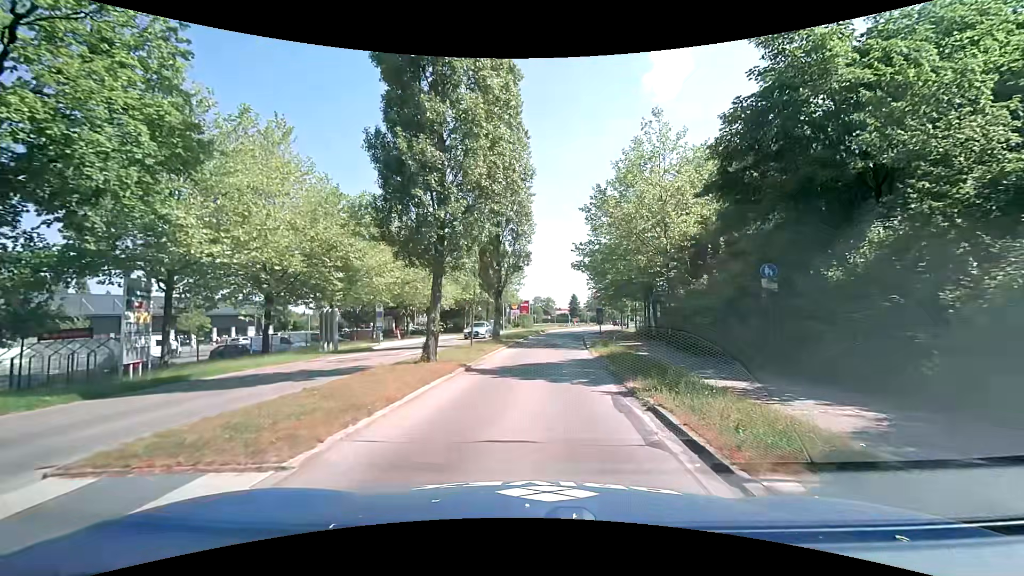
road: tertiary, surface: asphalt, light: Day
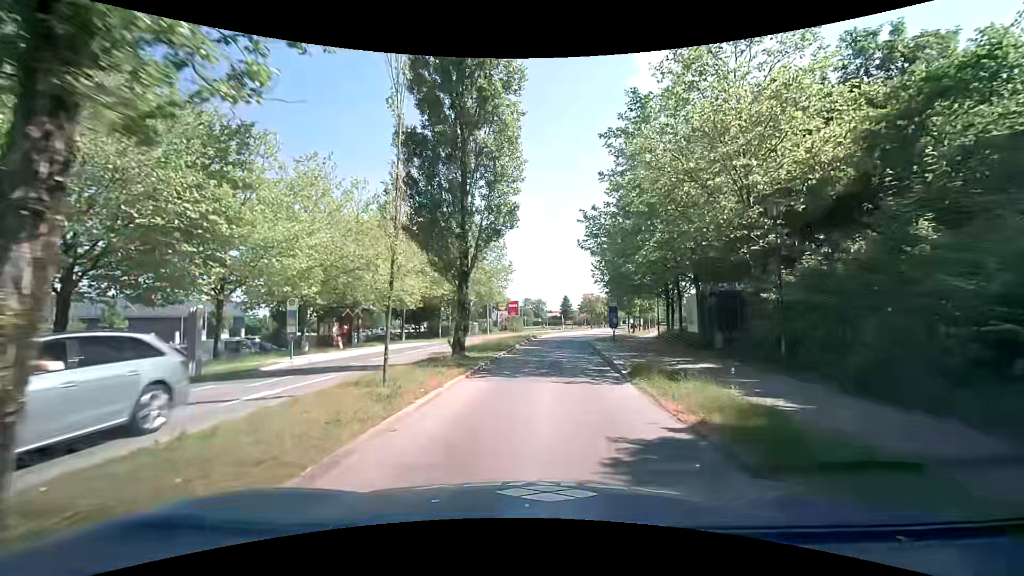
(+0.1, +12.1) m; 0°
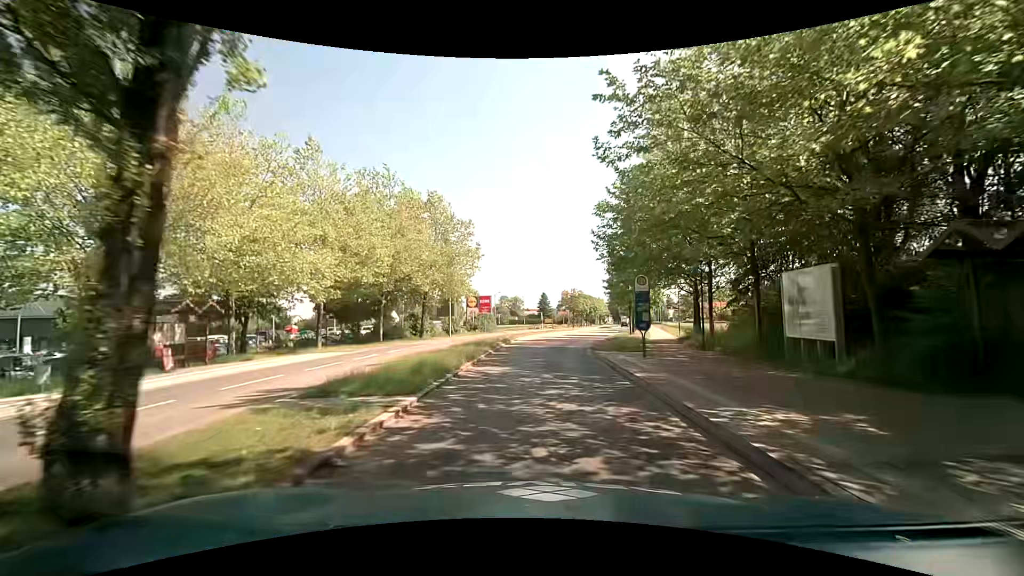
(+0.5, +14.2) m; +3°
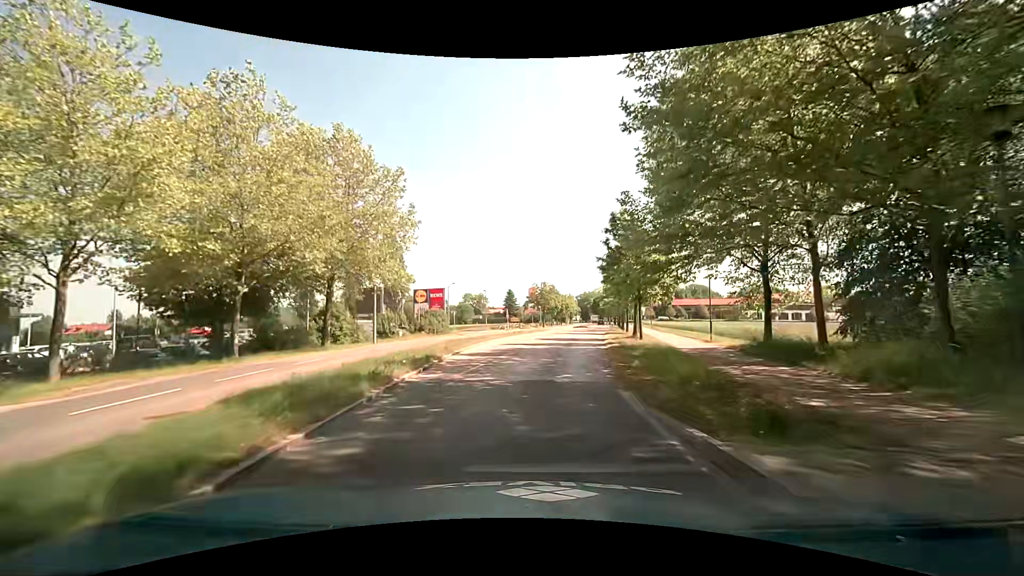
(+0.5, +16.3) m; +3°
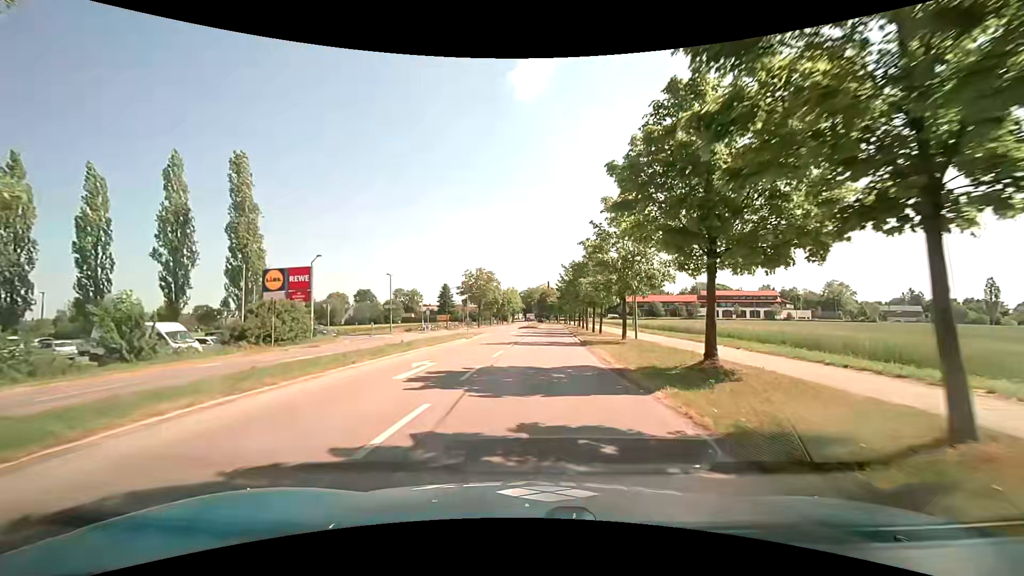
(+1.8, +25.3) m; +7°
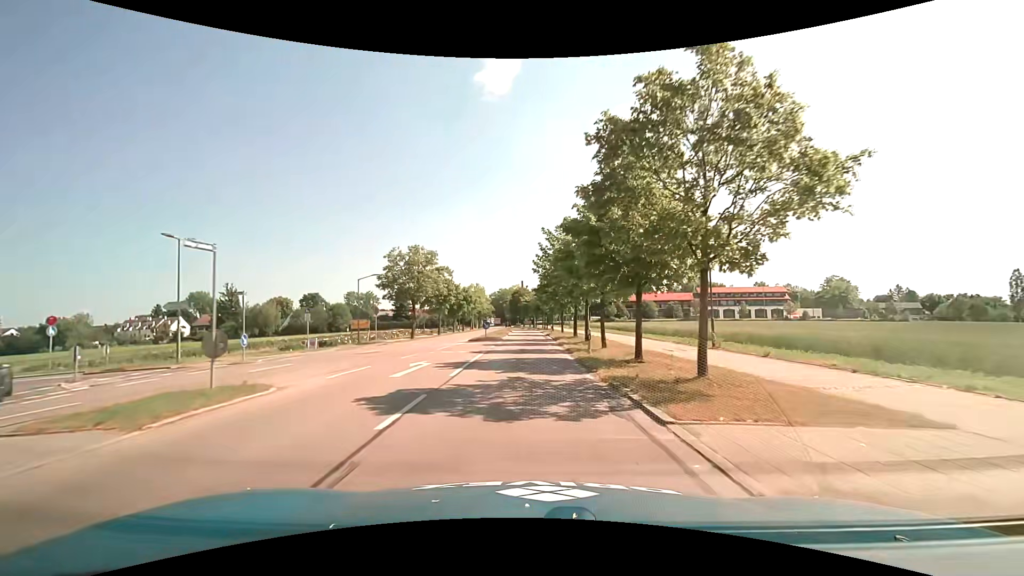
(+1.1, +28.5) m; +3°
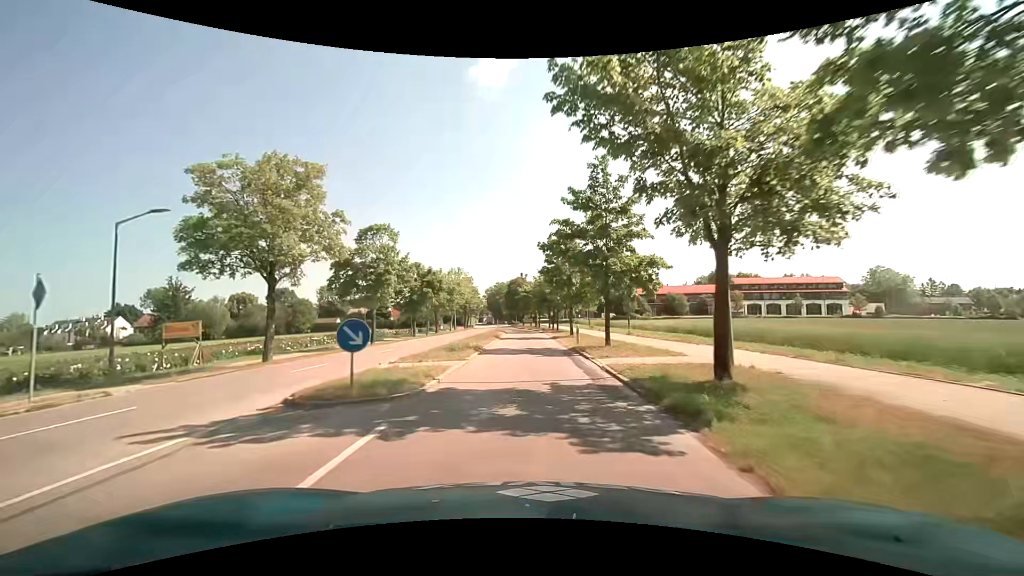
(0.0, +28.2) m; 0°
